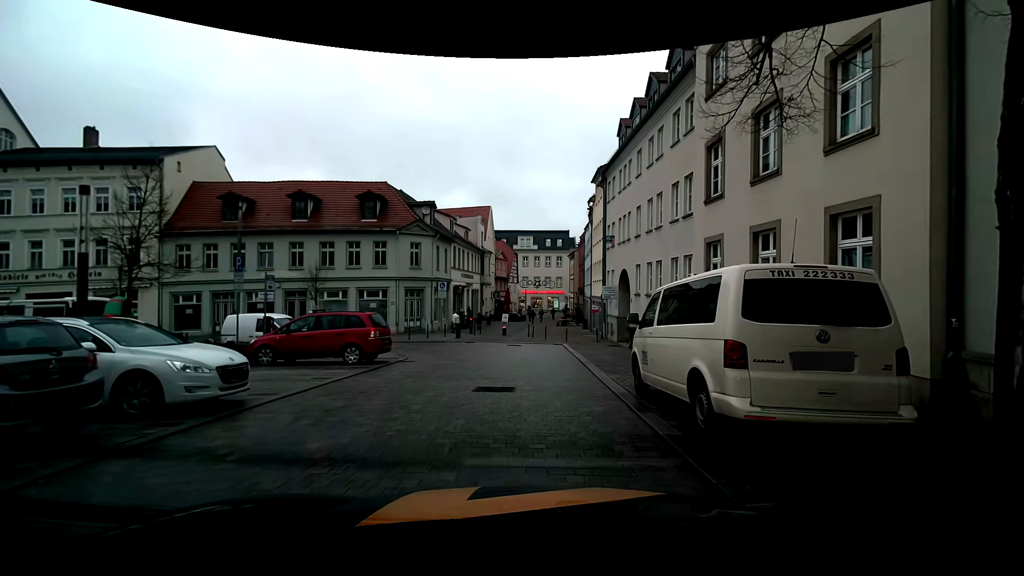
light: Day
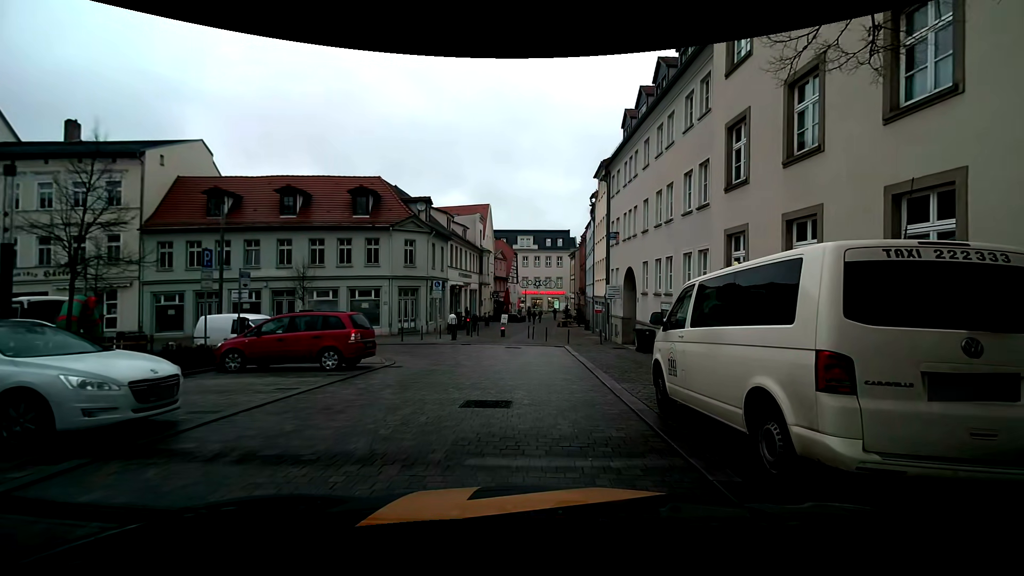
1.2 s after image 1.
(0.0, +1.7) m; +1°
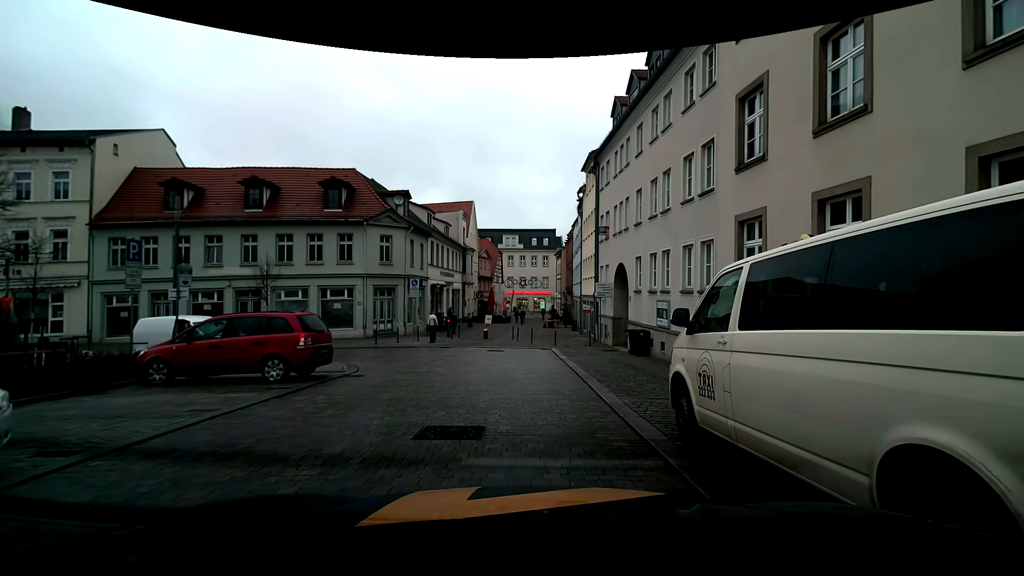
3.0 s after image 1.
(0.0, +2.0) m; 0°
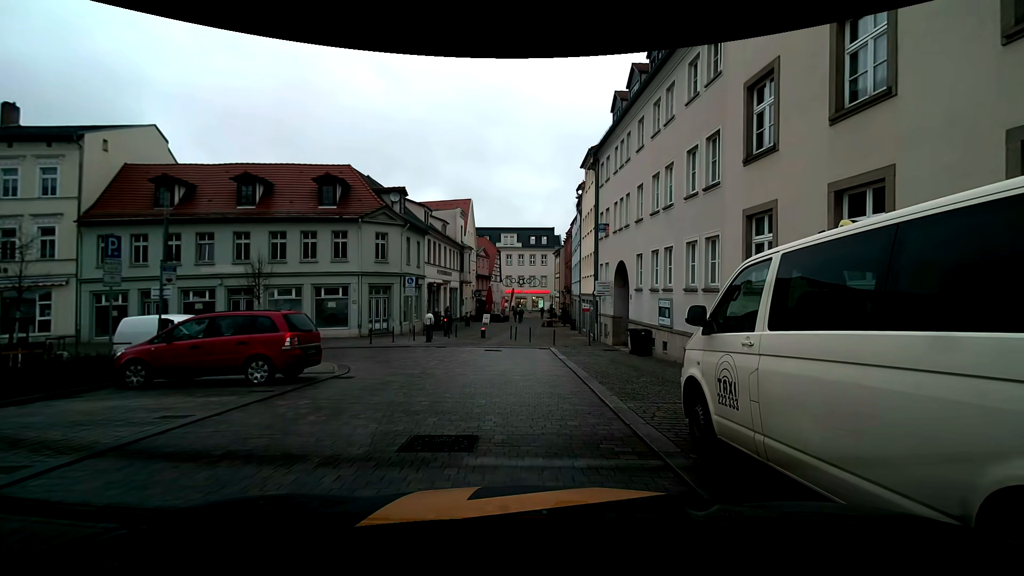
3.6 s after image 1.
(0.0, +0.6) m; 0°
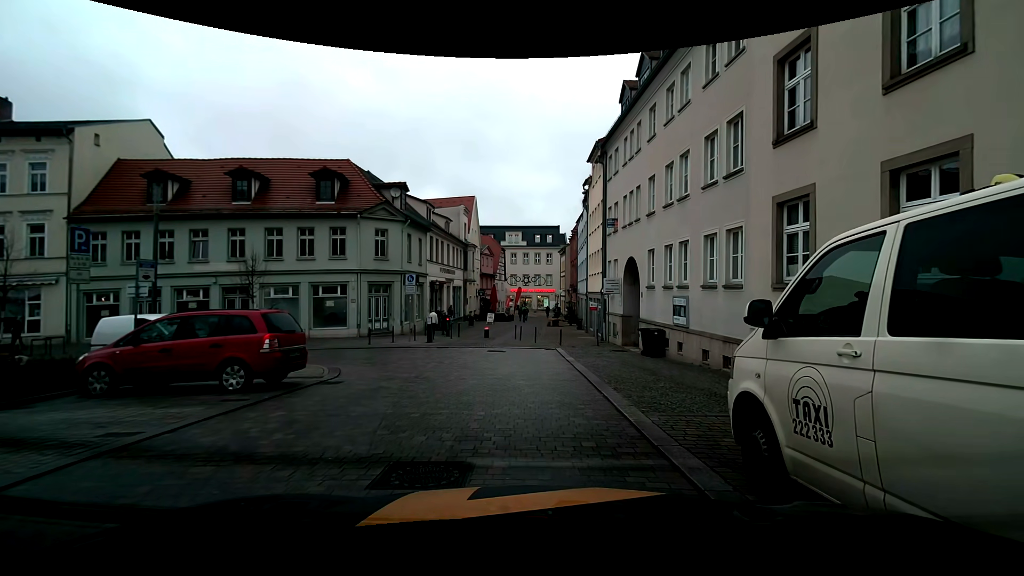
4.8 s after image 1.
(0.0, +1.1) m; 0°
